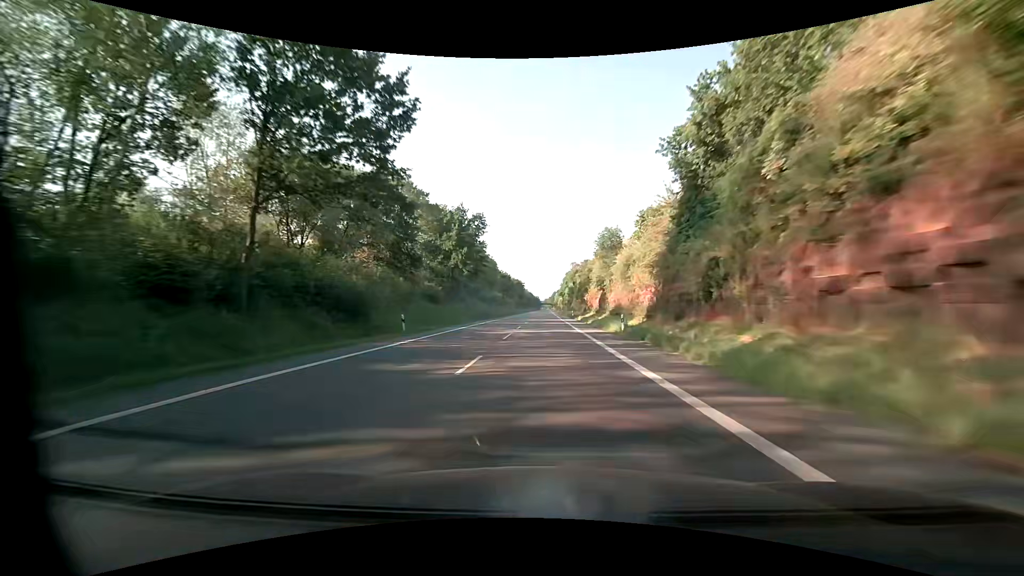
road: primary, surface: asphalt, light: Day
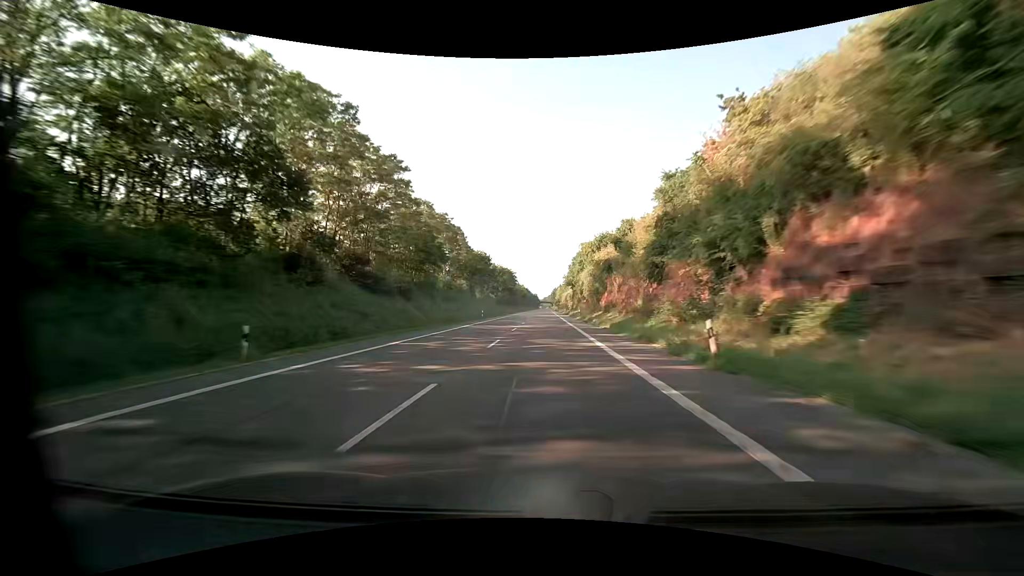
(+0.1, +65.3) m; 0°
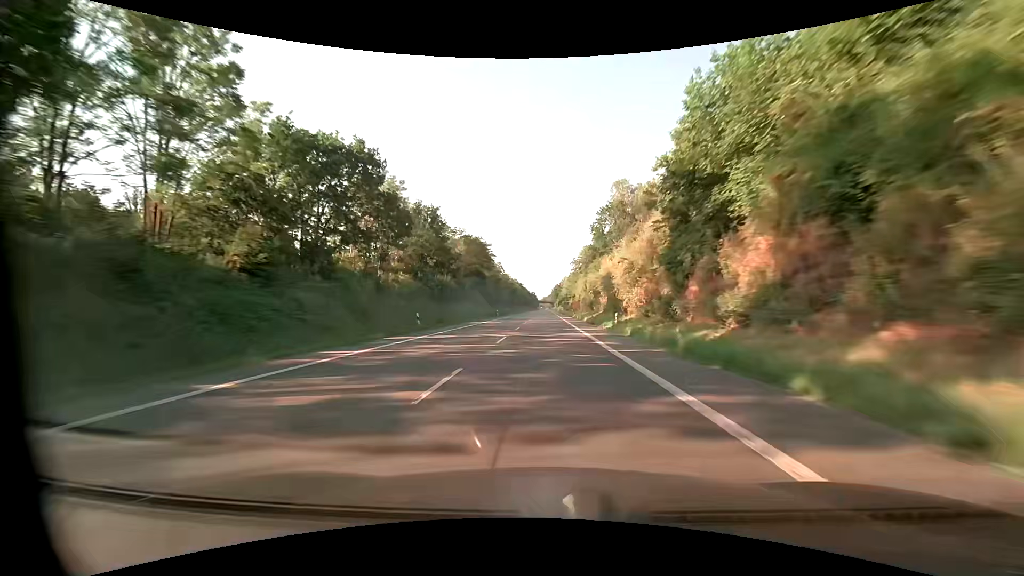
(-0.1, +81.6) m; 0°
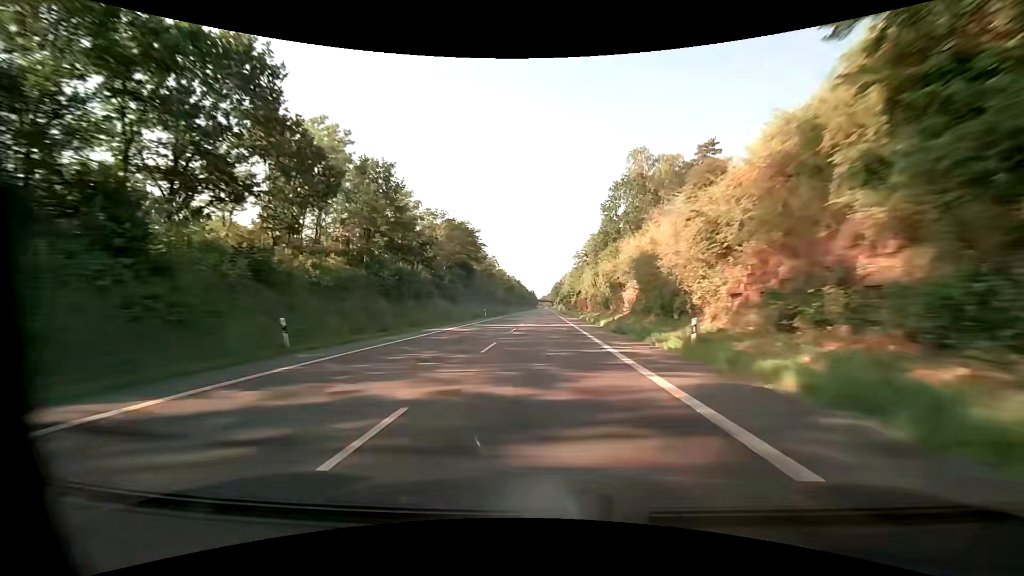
(-0.1, +16.3) m; 0°
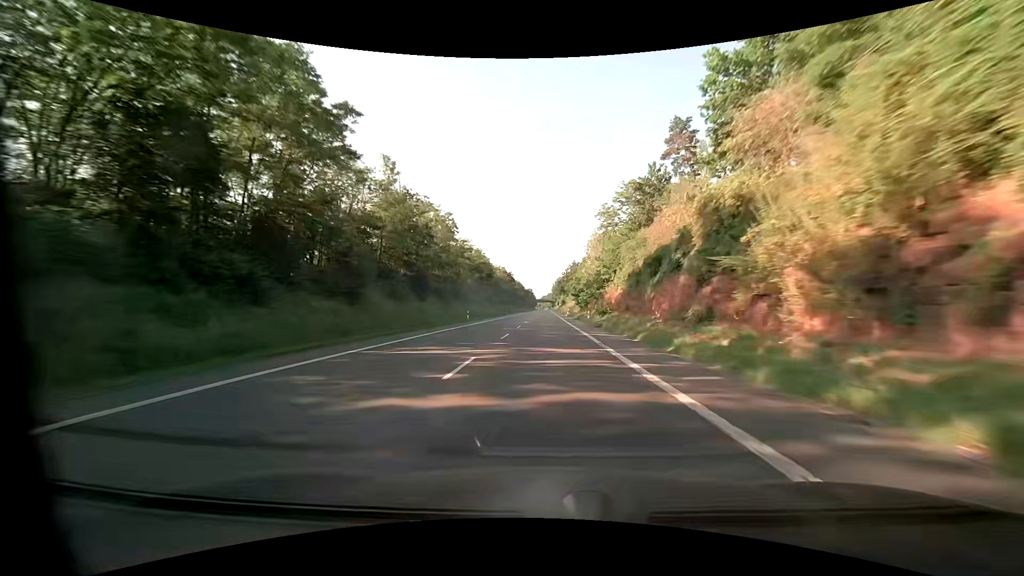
(+0.1, +65.2) m; 0°
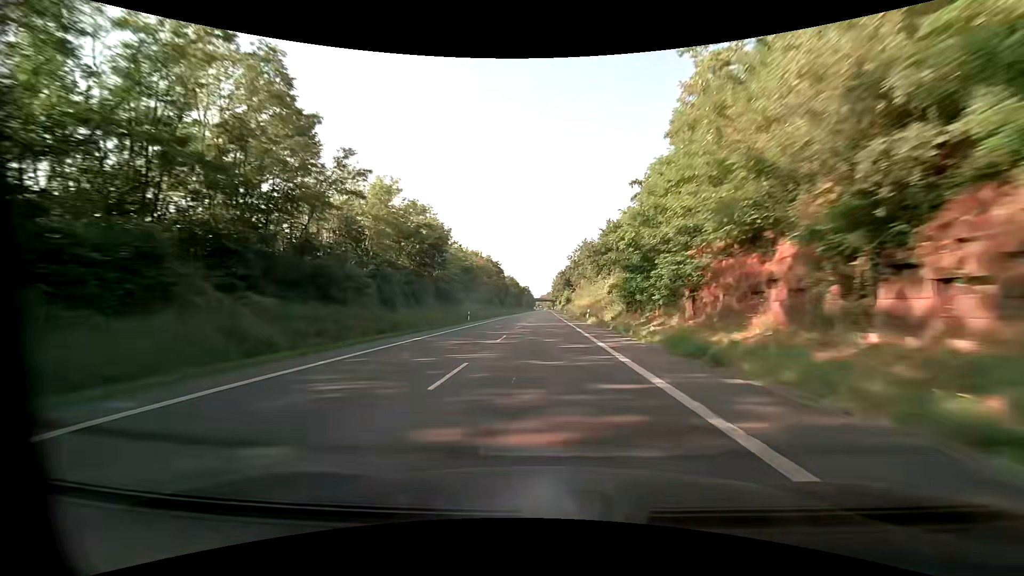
(0.0, +48.9) m; 0°
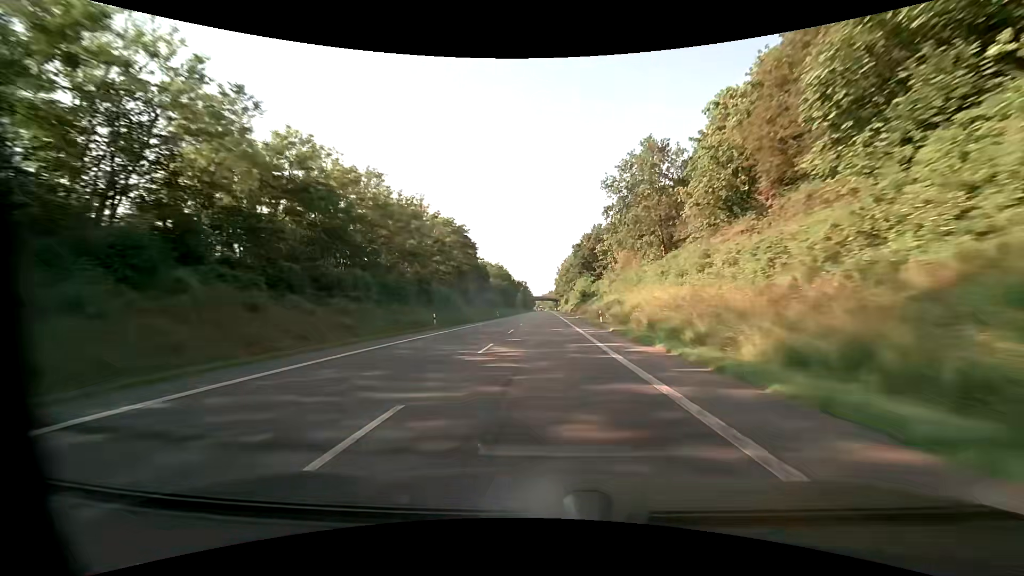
(0.0, +65.2) m; 0°
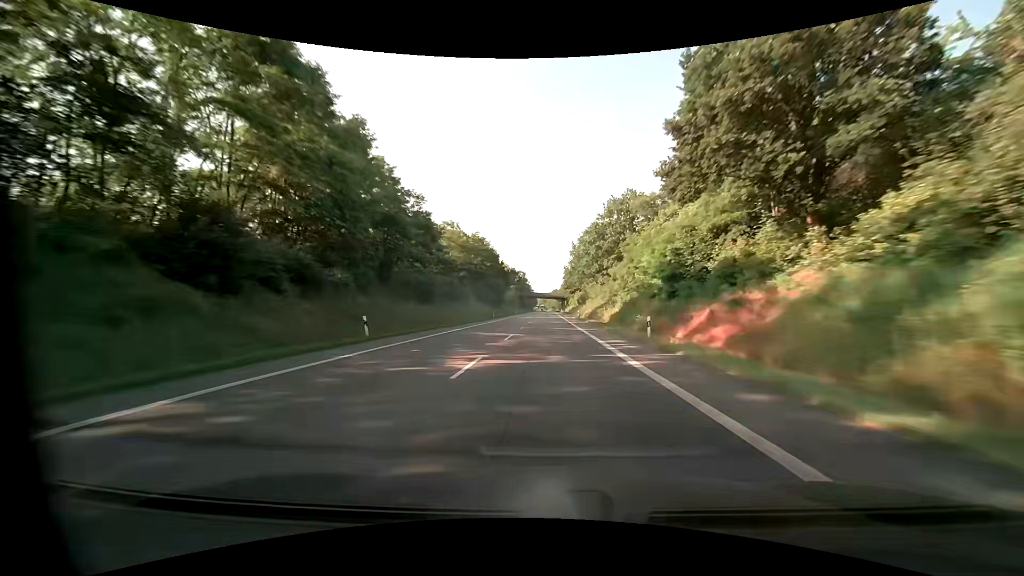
(-0.7, +65.1) m; -1°
(0, +10) (0, +20) (0, +30) (0, +40) (0, +50) (0, +60) (0, +70) (0, +80) (+1, +90) (+1, +100) m
